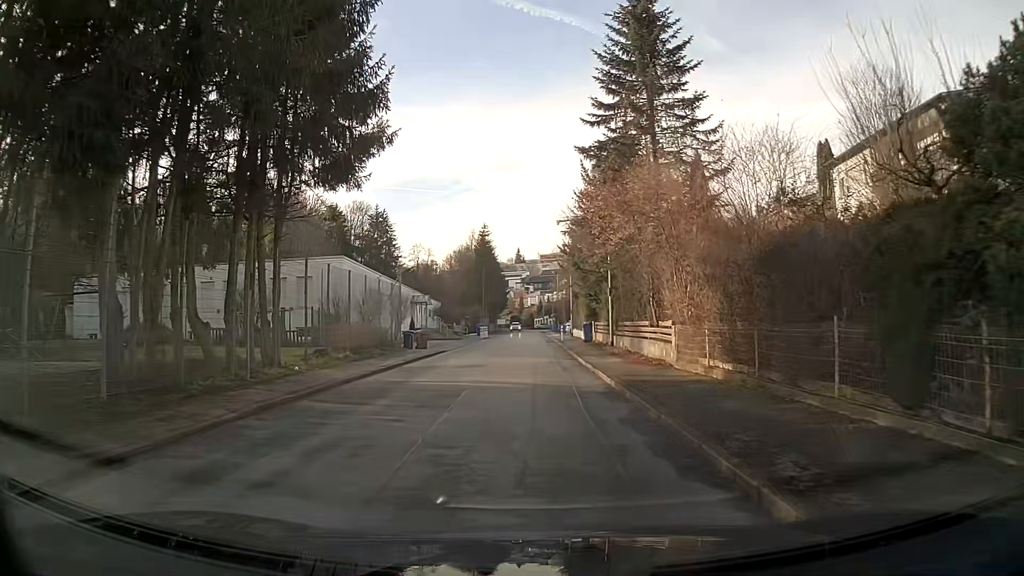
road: residential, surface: asphalt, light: Day
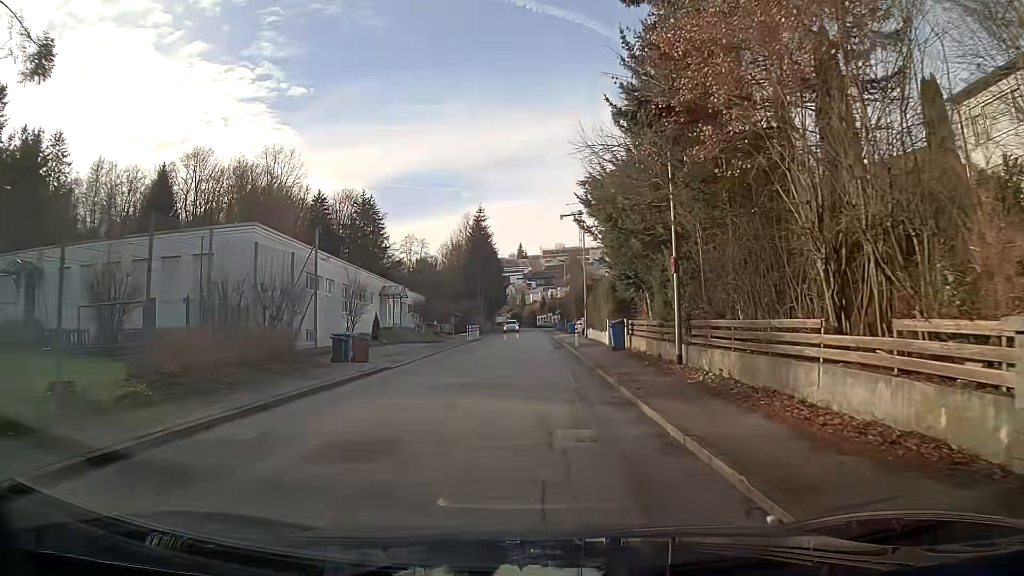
(0.0, +13.9) m; -1°
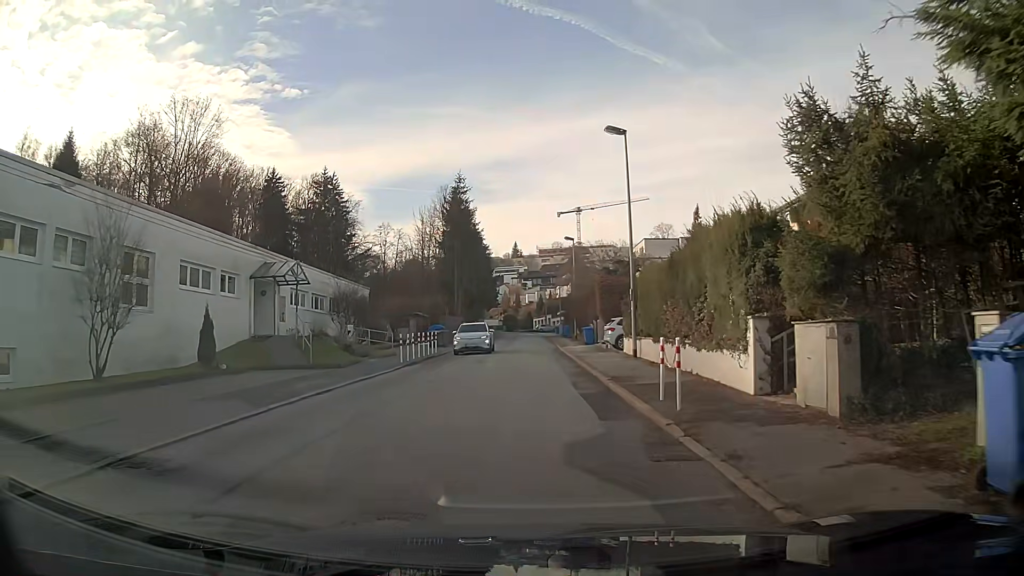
(+0.1, +23.2) m; +1°
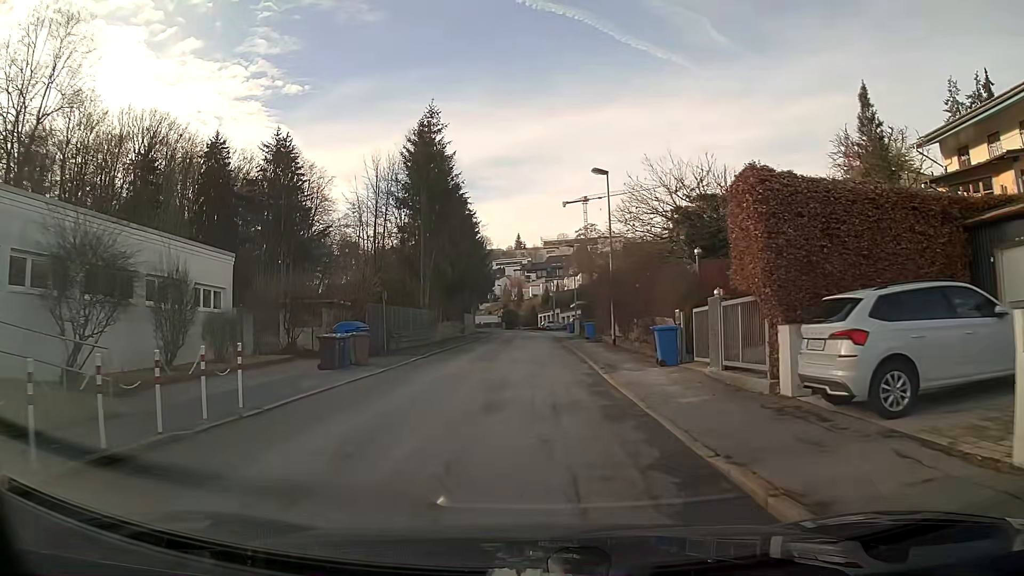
(-0.1, +23.3) m; -1°
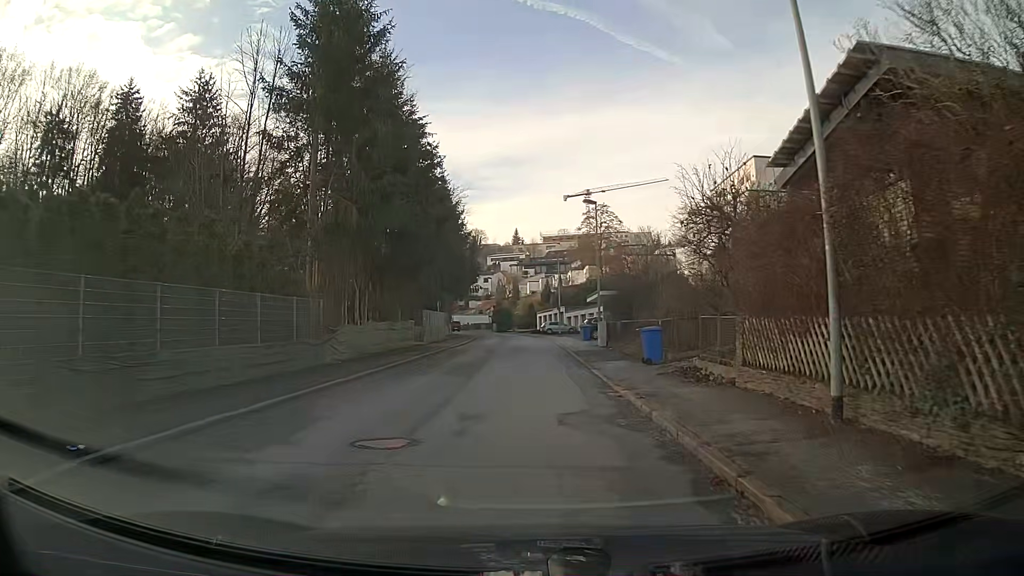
(+0.1, +23.2) m; 0°
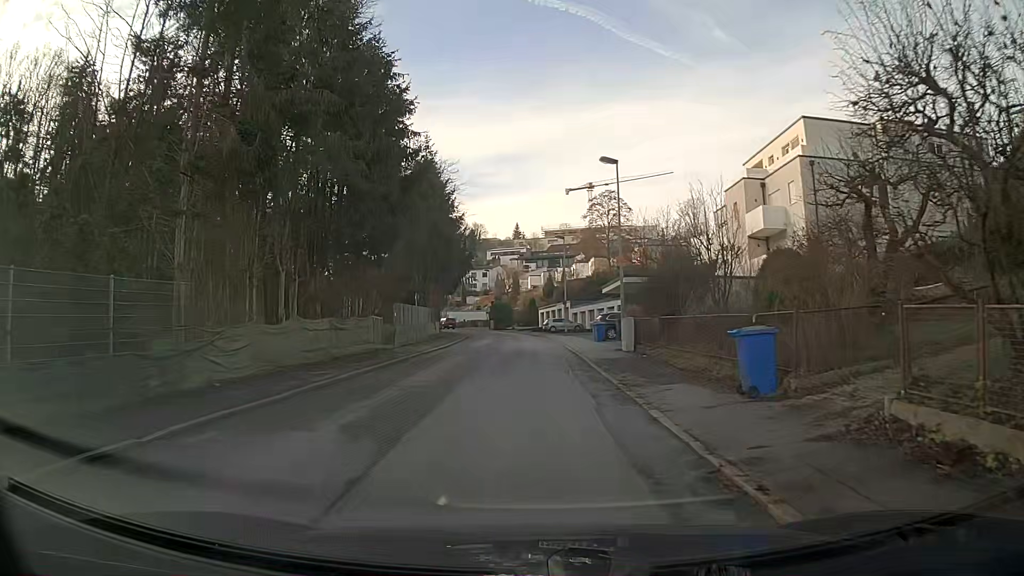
(0.0, +9.3) m; 0°
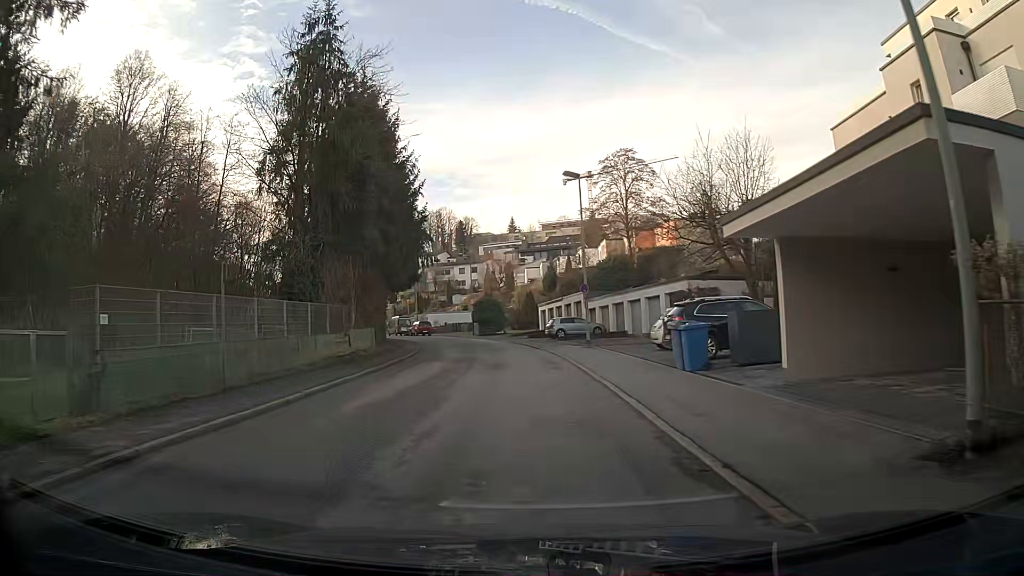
(0.0, +23.3) m; 0°
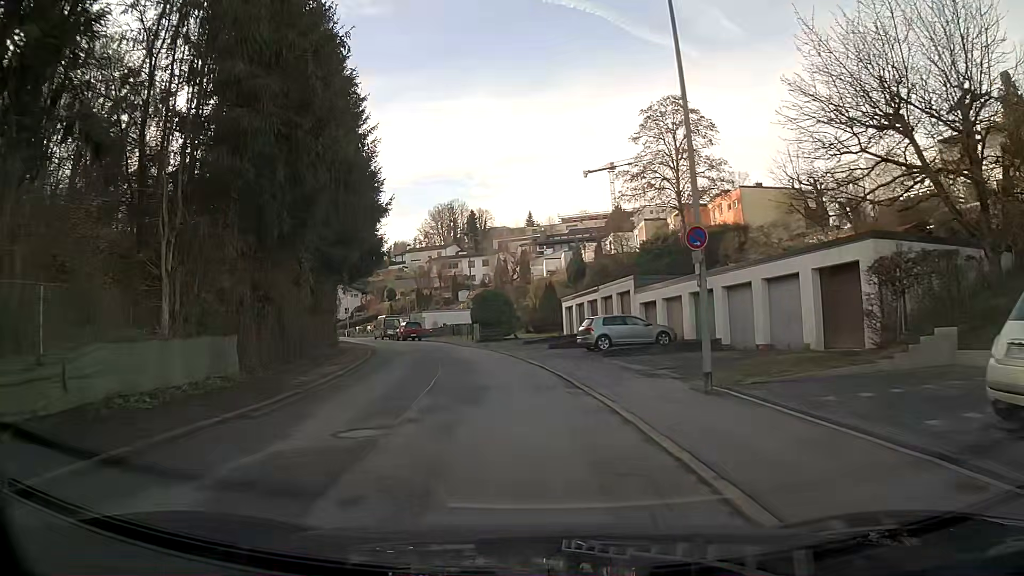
(-0.4, +18.7) m; -3°
